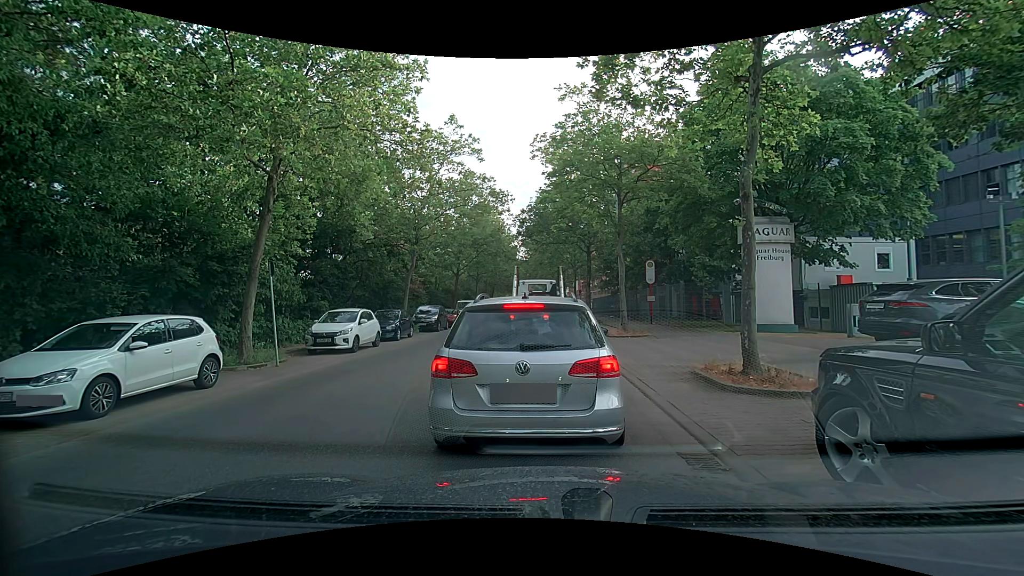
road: tertiary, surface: asphalt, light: Day
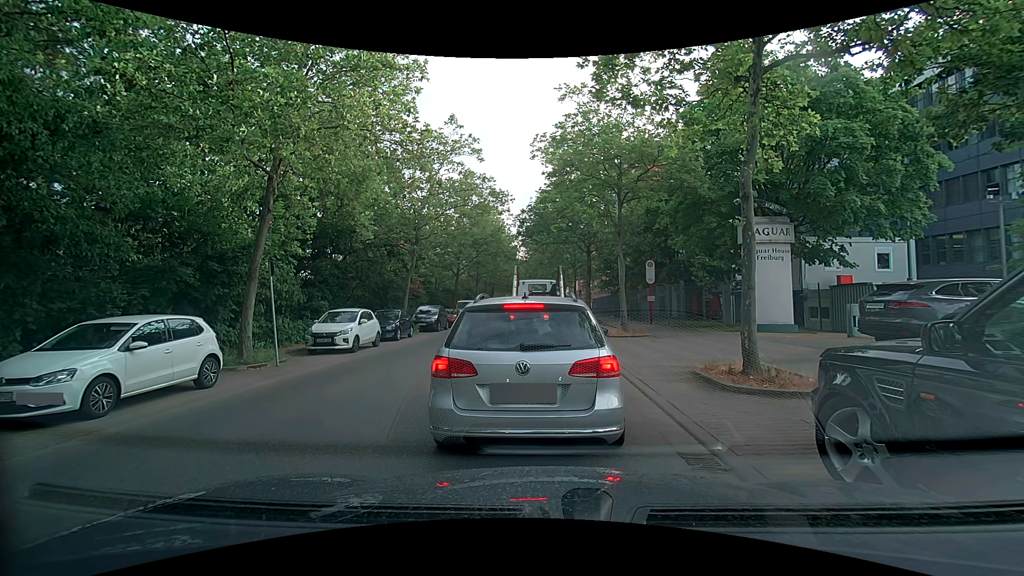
(0.0, 0.0) m; 0°
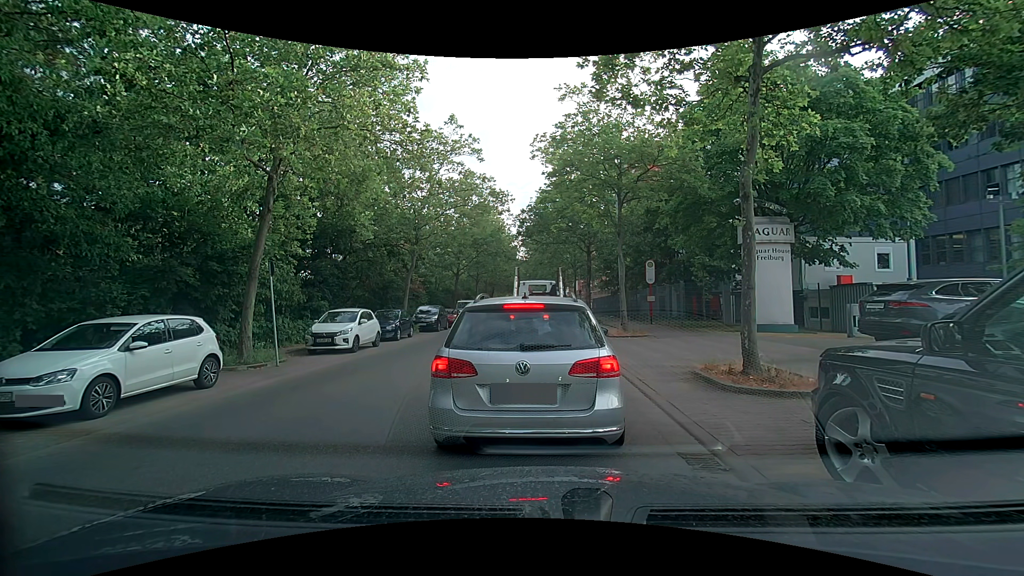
(0.0, 0.0) m; 0°
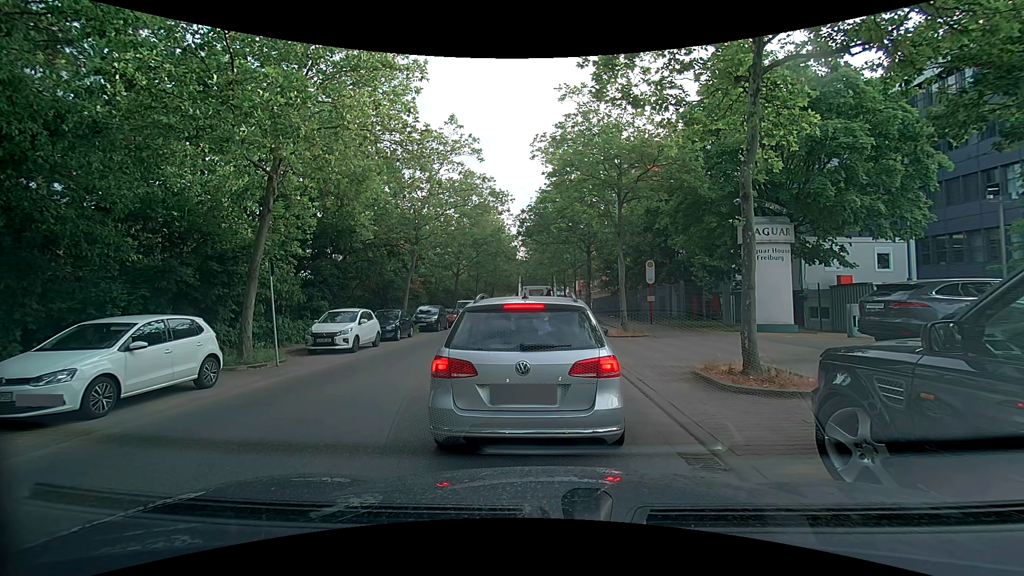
(0.0, 0.0) m; 0°
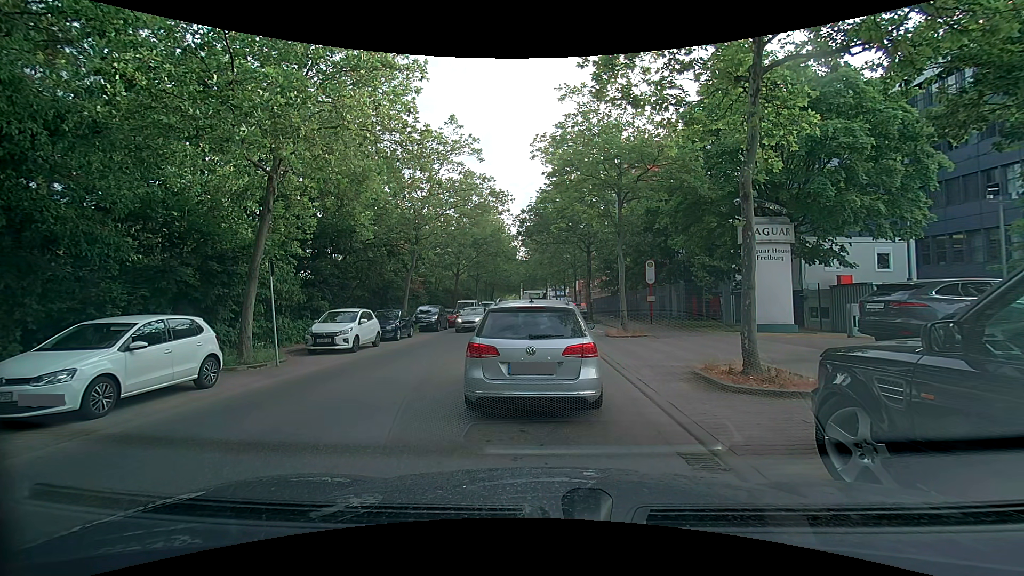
(0.0, 0.0) m; 0°
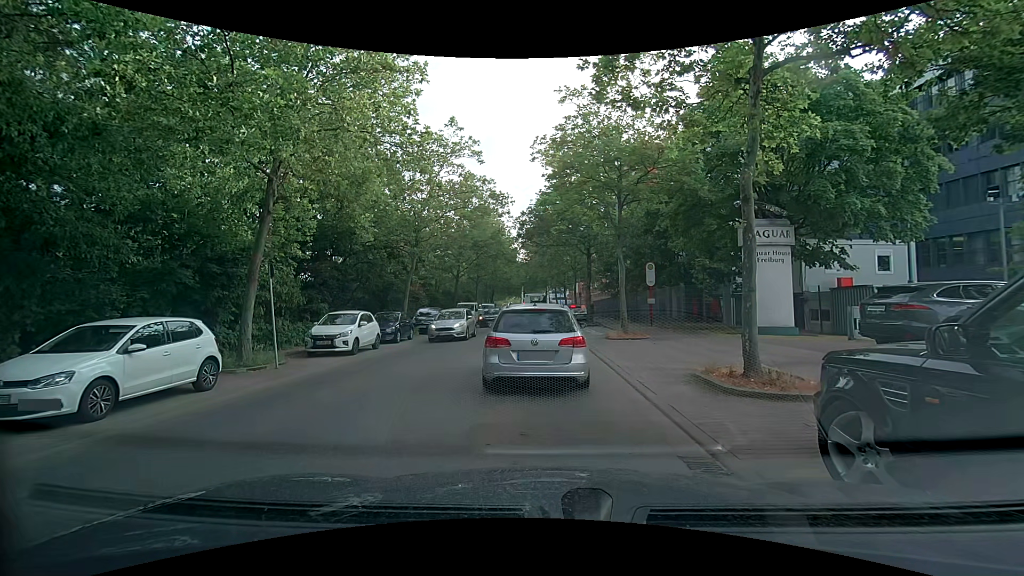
(0.0, 0.0) m; 0°
